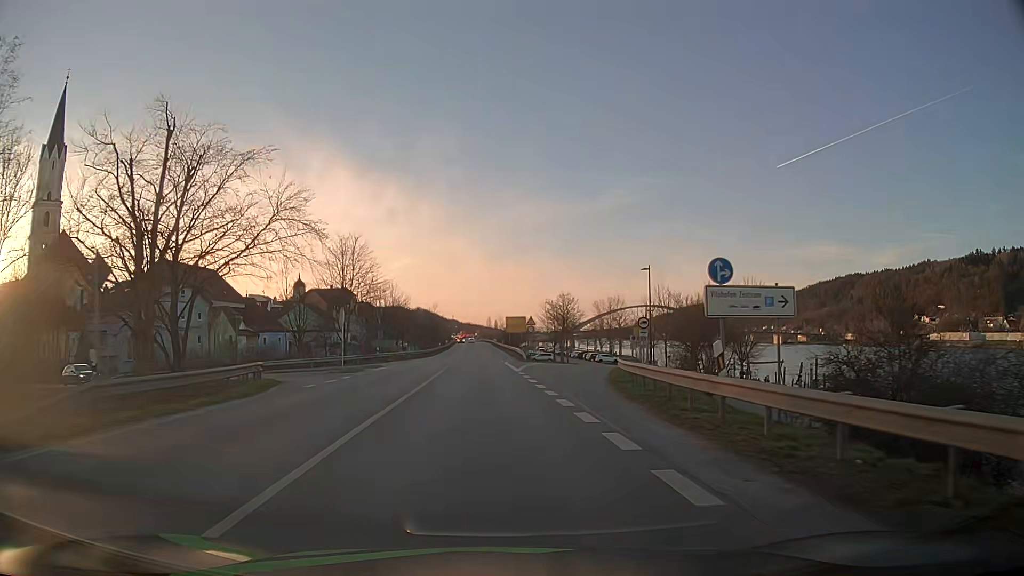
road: primary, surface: asphalt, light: Day
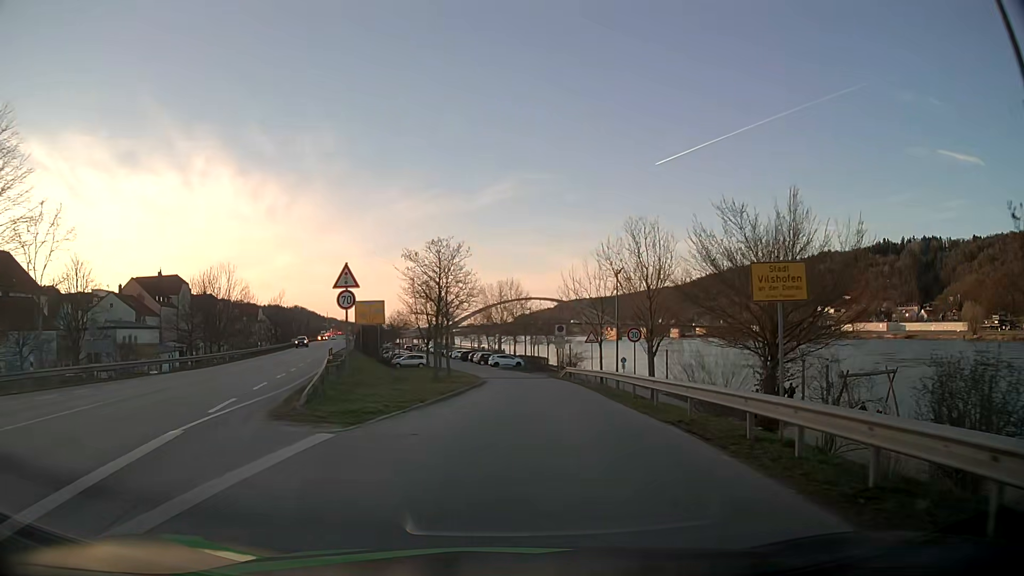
(+2.7, +35.4) m; +10°
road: residential
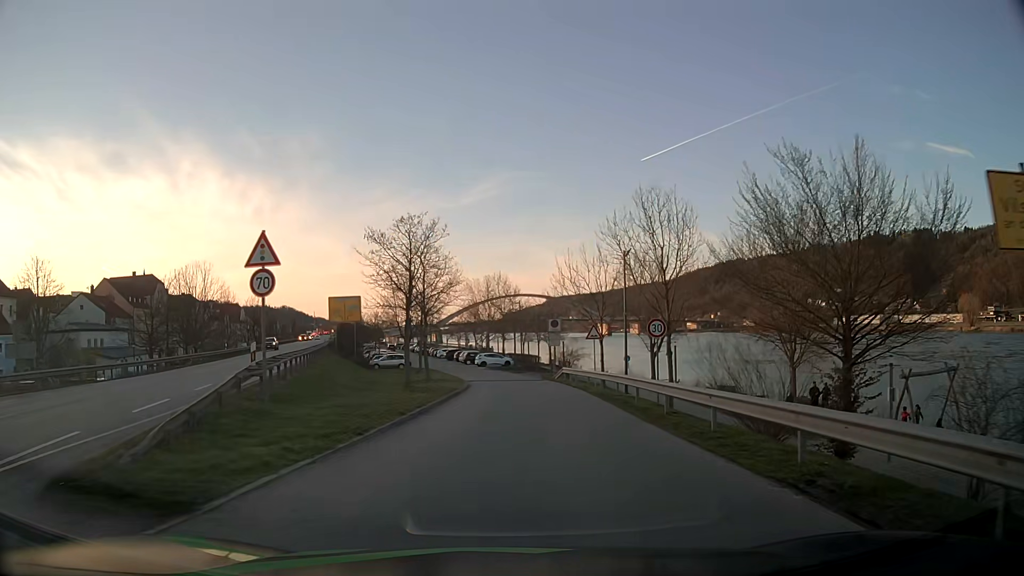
(+0.1, +5.9) m; +1°
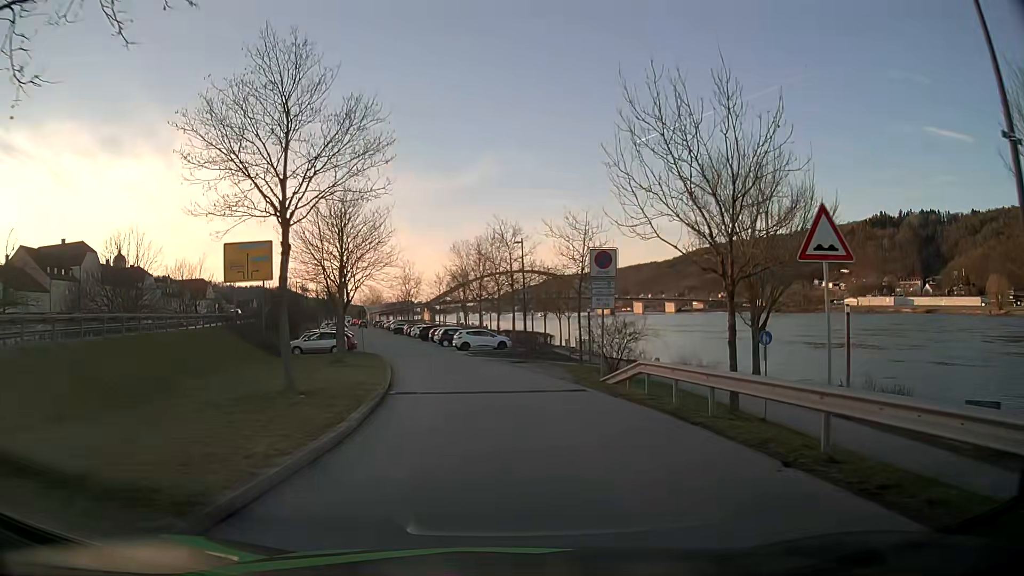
(+0.1, +24.4) m; 0°
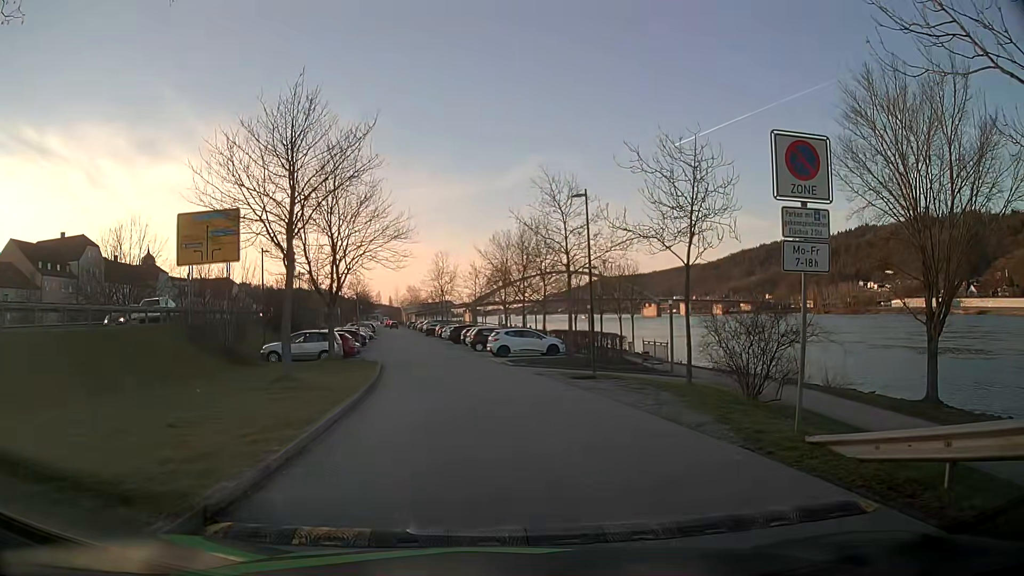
(-0.4, +11.4) m; -4°
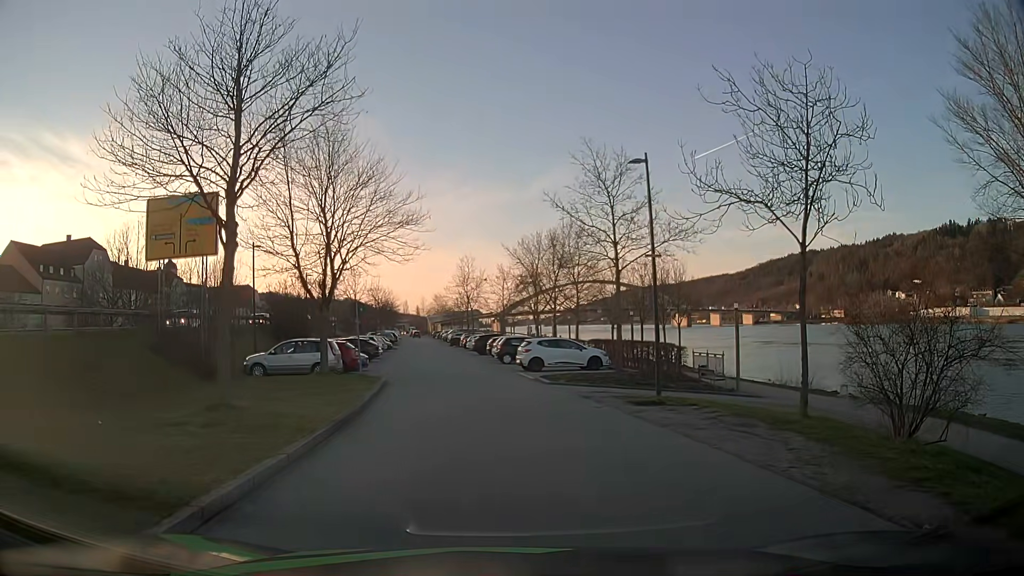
(-0.1, +5.6) m; -1°
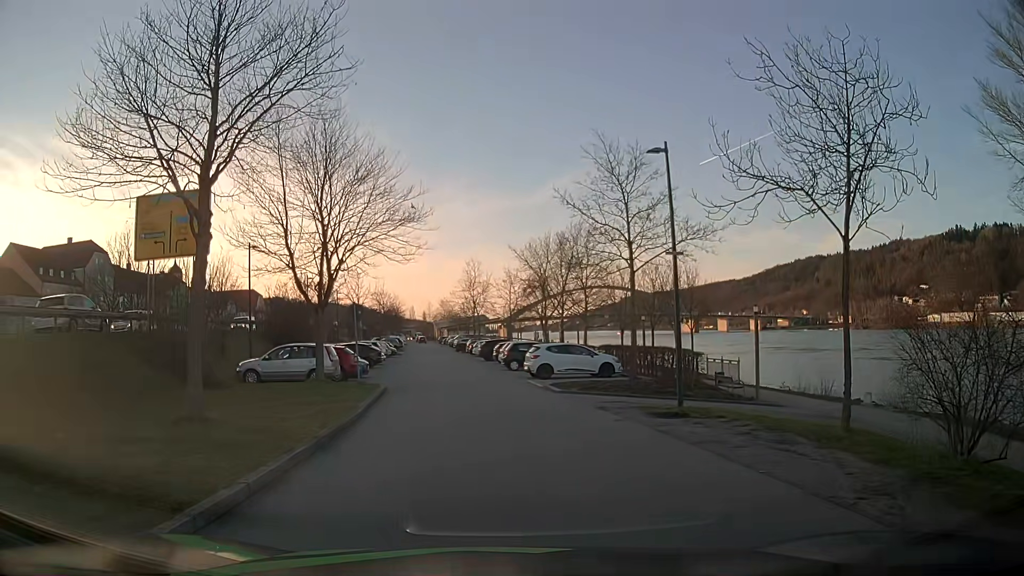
(-0.1, +1.5) m; -2°
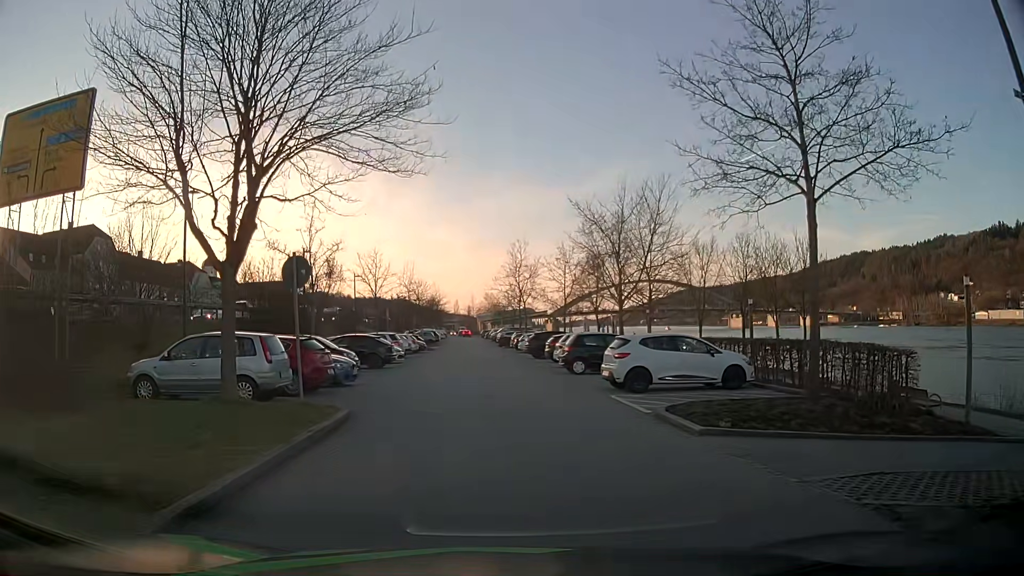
(-0.4, +11.0) m; -4°
(0, +10) (-1, +20) (-1, +30) (-2, +40) (-2, +50) (-3, +60) (-4, +70) (-4, +80) (-5, +90) (-6, +100) m
